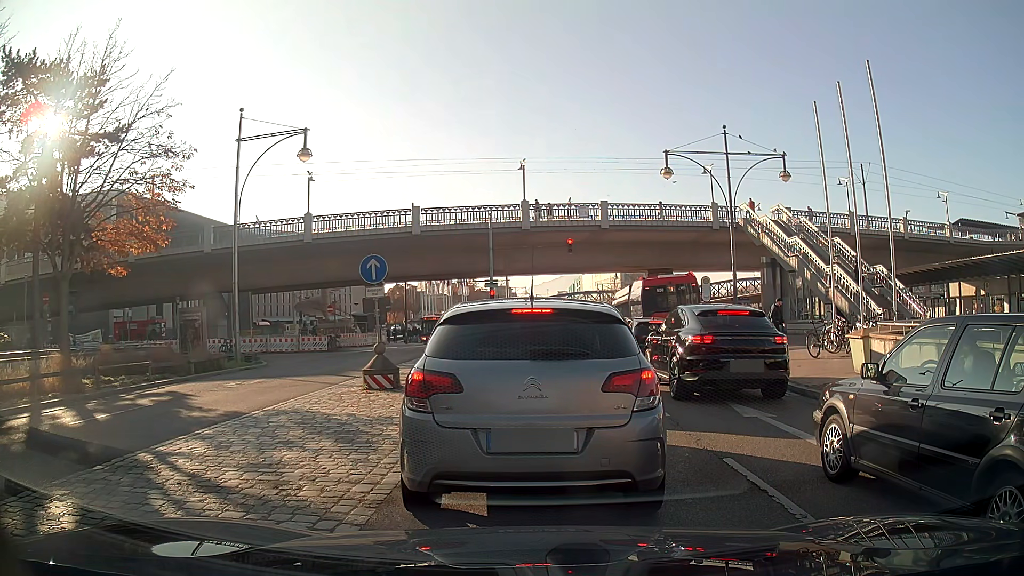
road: primary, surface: asphalt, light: Day
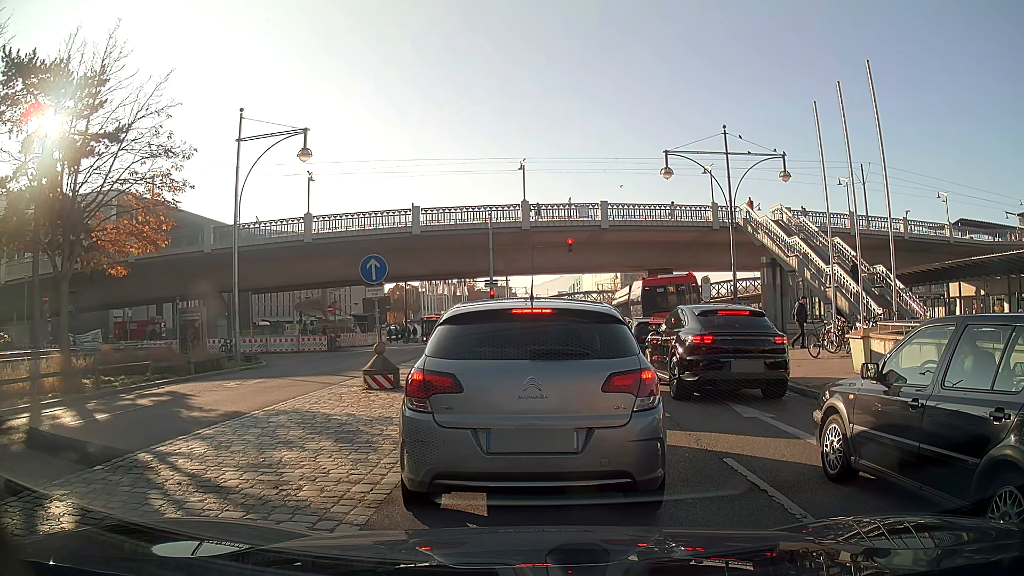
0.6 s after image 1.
(0.0, 0.0) m; 0°
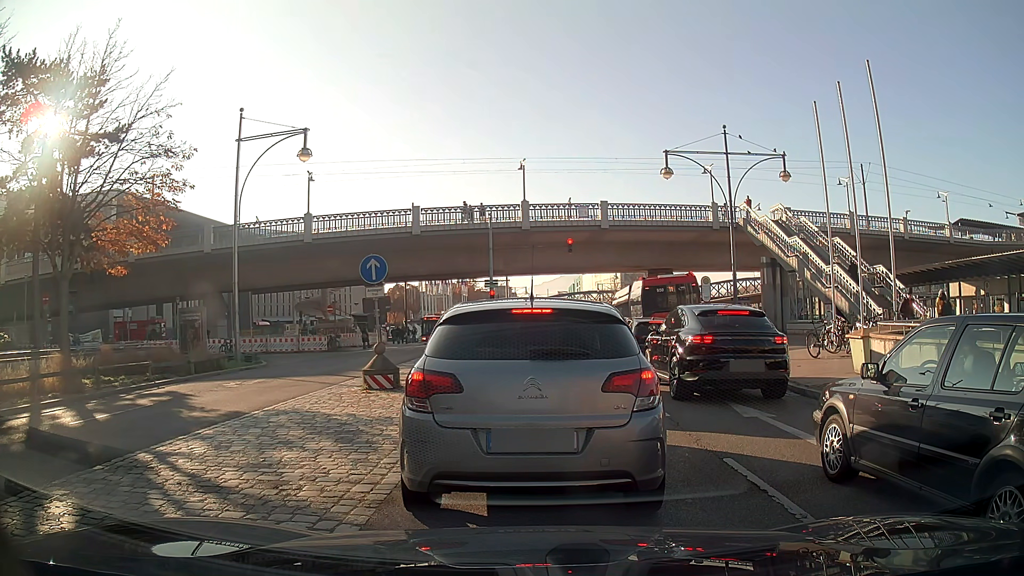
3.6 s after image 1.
(0.0, 0.0) m; 0°
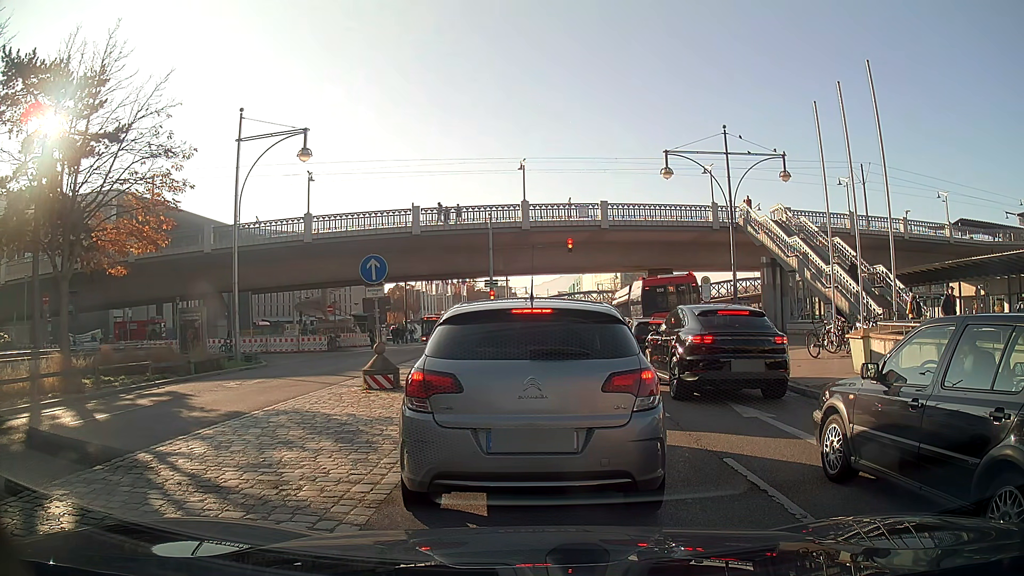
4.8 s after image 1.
(0.0, 0.0) m; 0°
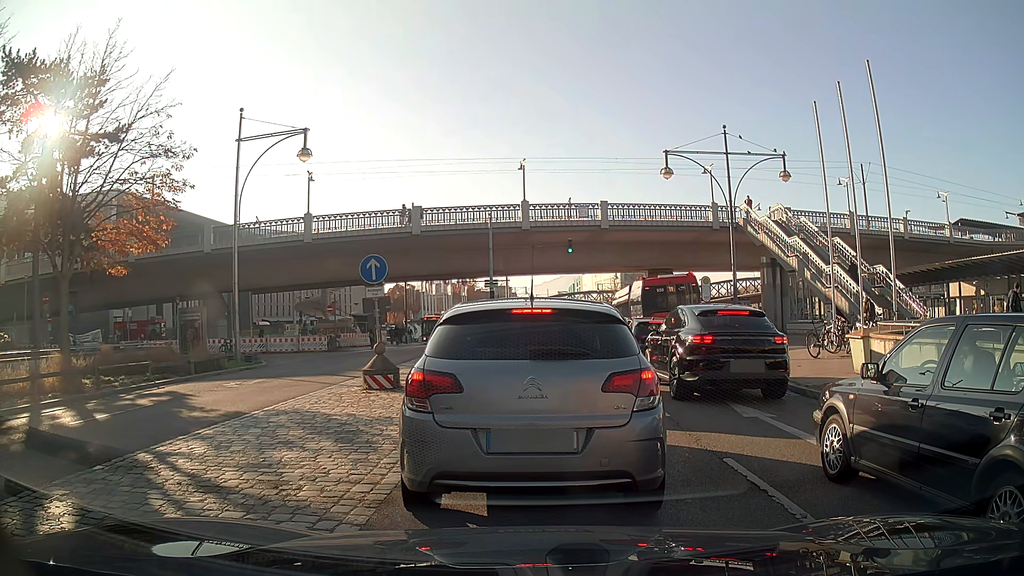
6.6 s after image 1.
(0.0, 0.0) m; 0°
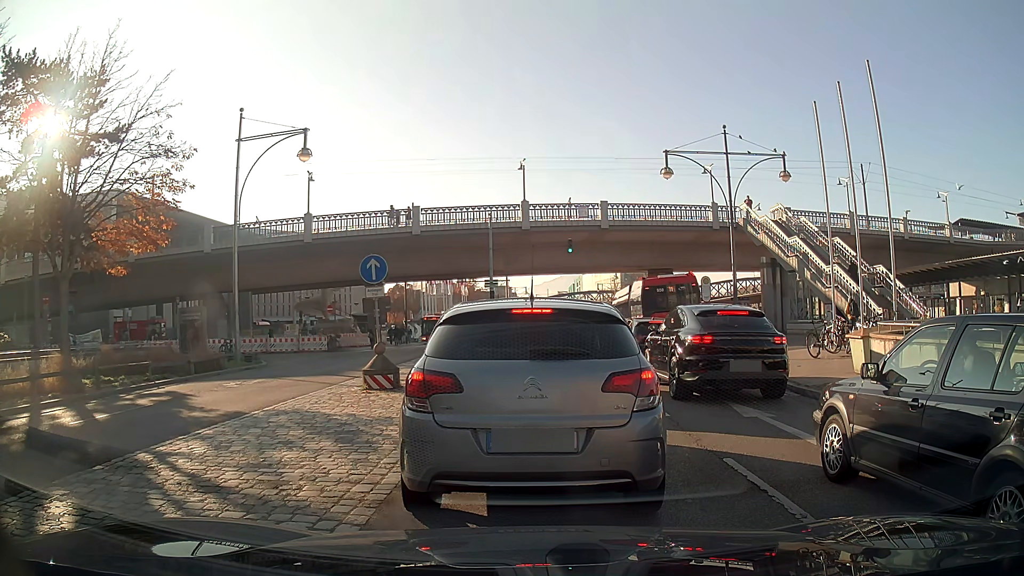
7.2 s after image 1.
(0.0, 0.0) m; 0°
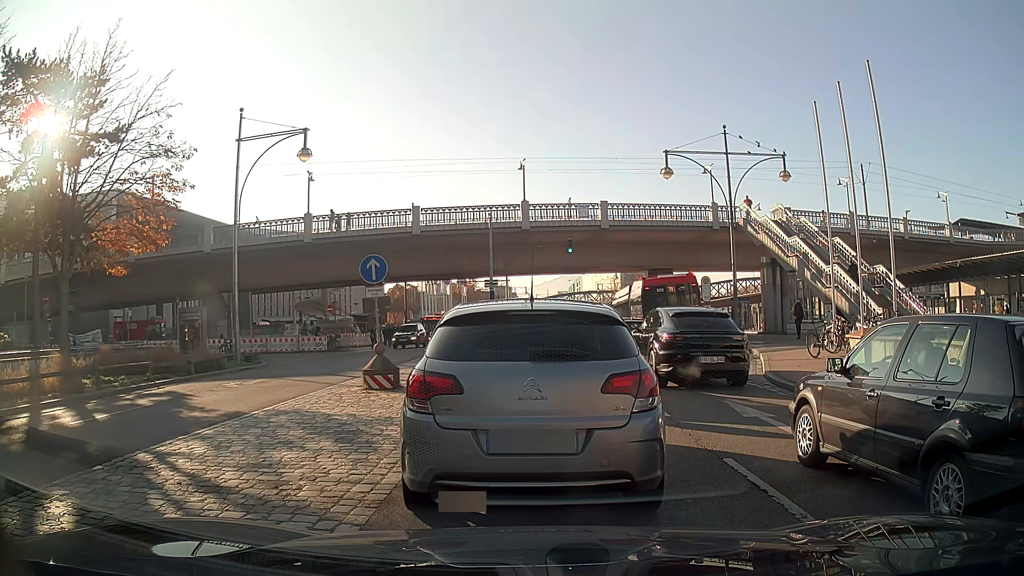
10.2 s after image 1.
(0.0, 0.0) m; 0°
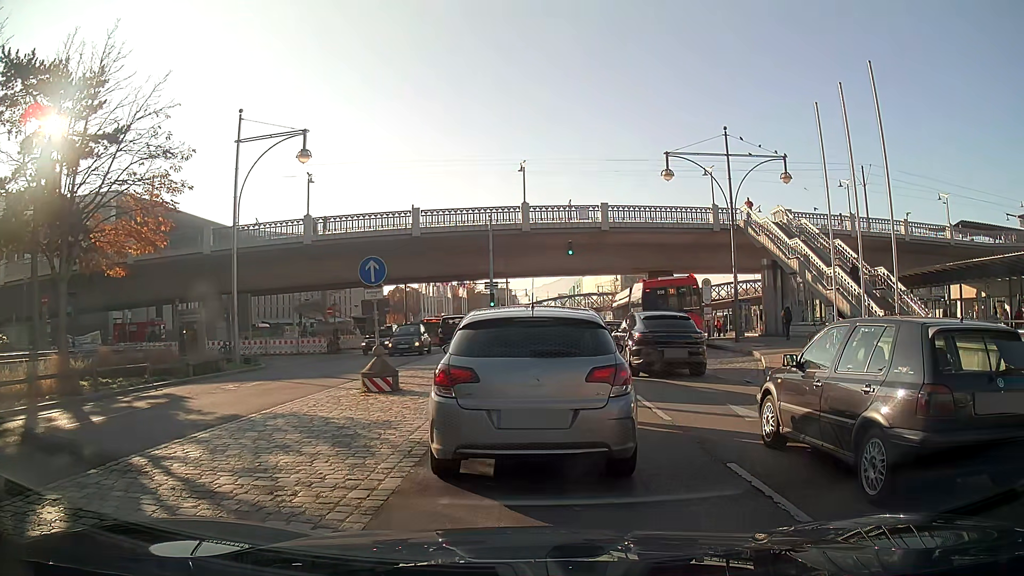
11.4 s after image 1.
(0.0, +0.1) m; 0°
